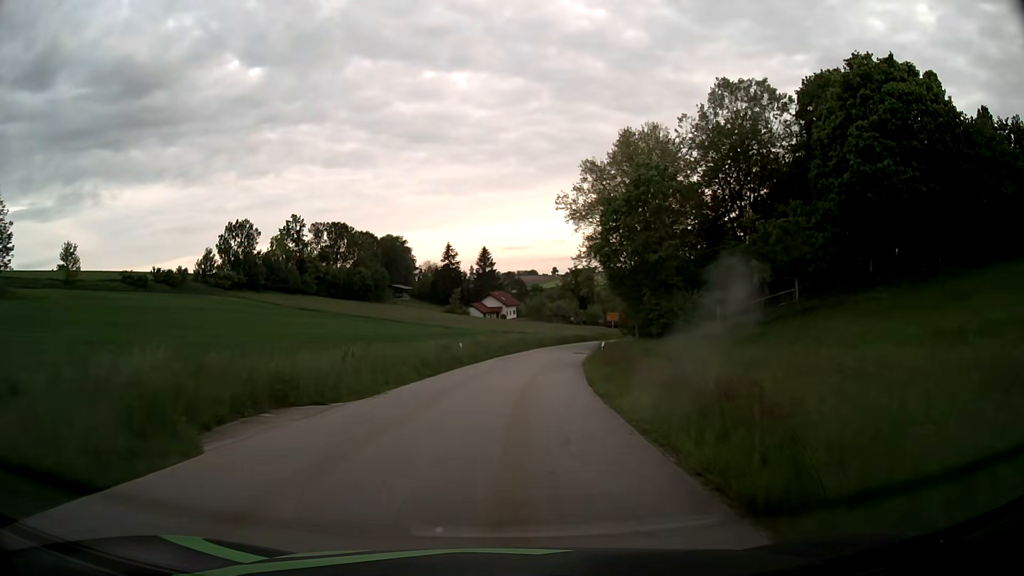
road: tertiary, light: Day
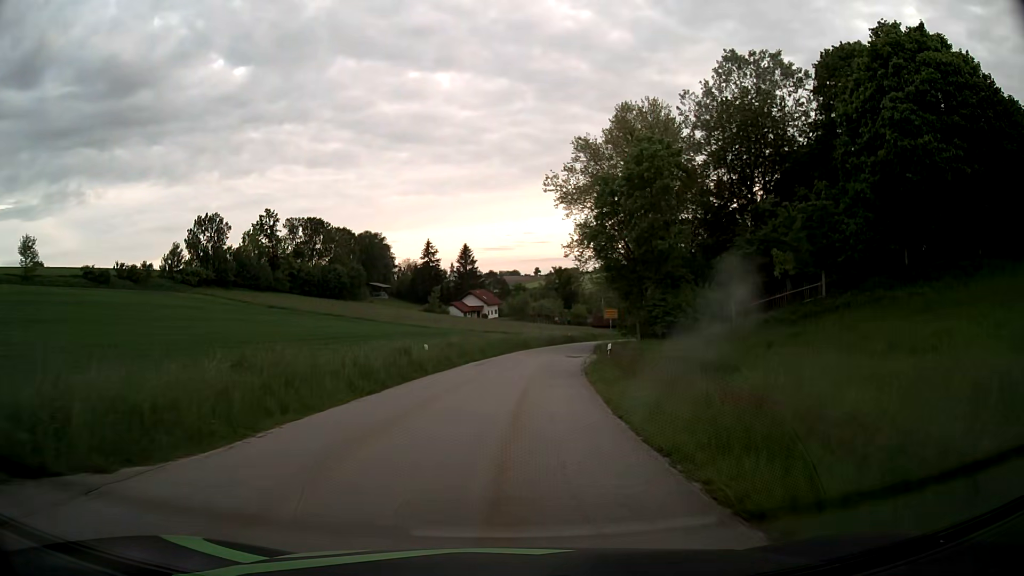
(+0.1, +7.7) m; +2°
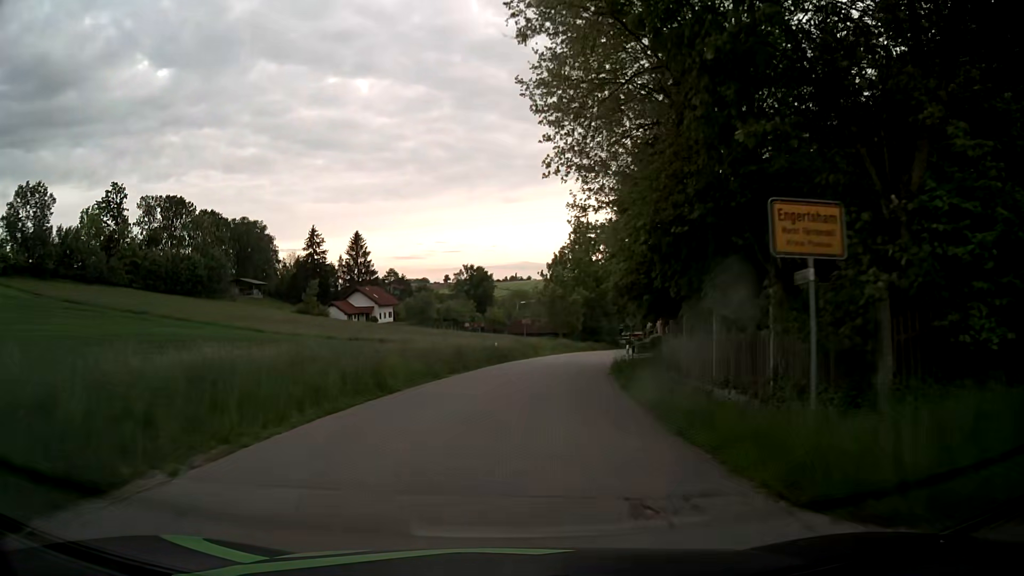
(+2.3, +38.1) m; +8°
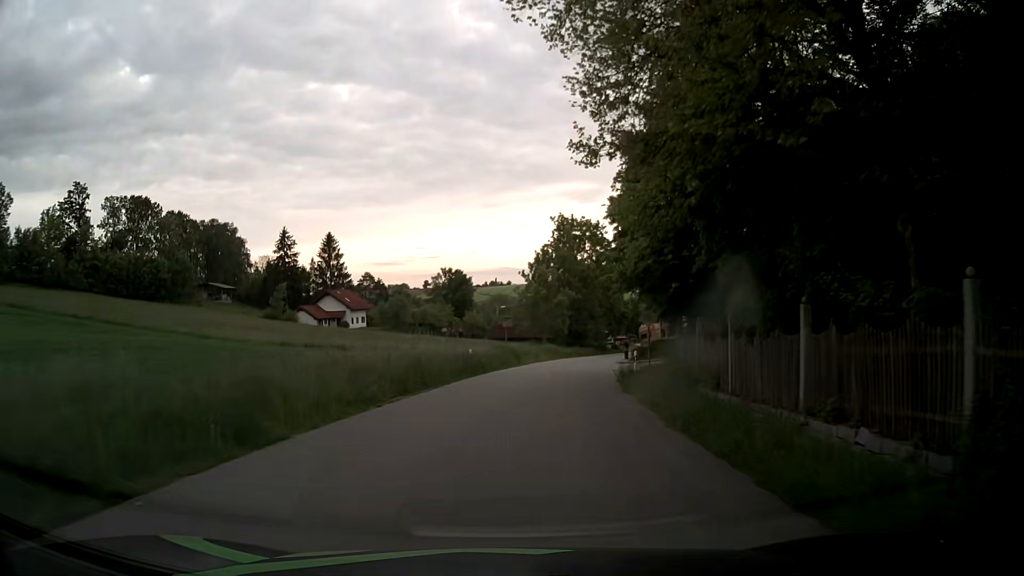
(+0.1, +7.6) m; +1°
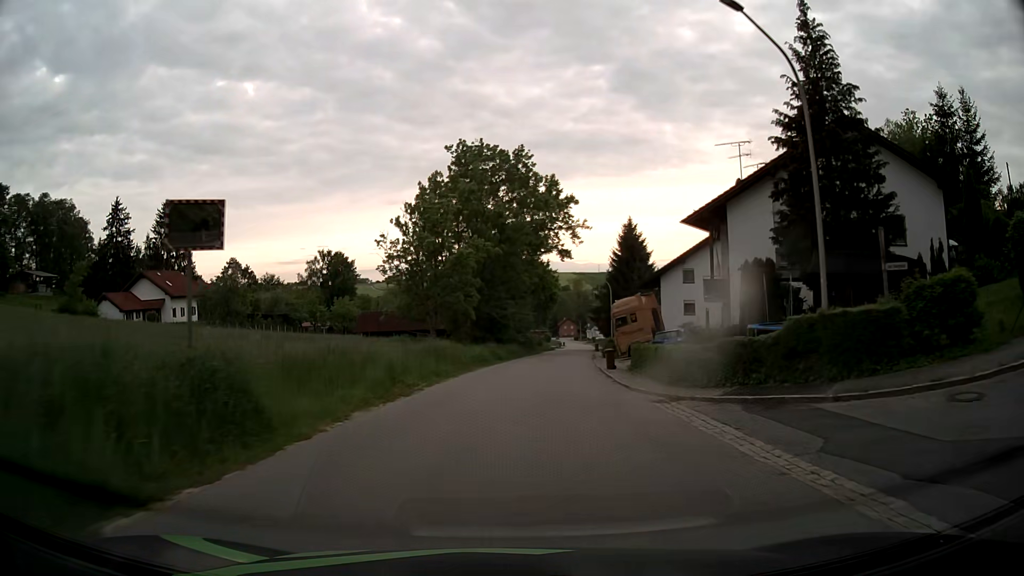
(+3.1, +37.9) m; +9°
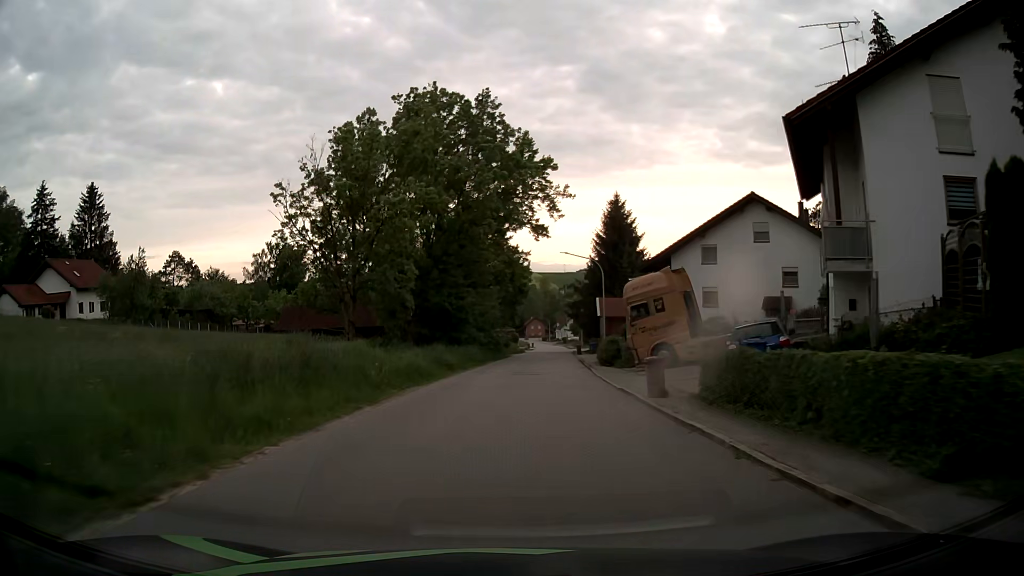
(+0.3, +15.3) m; +3°
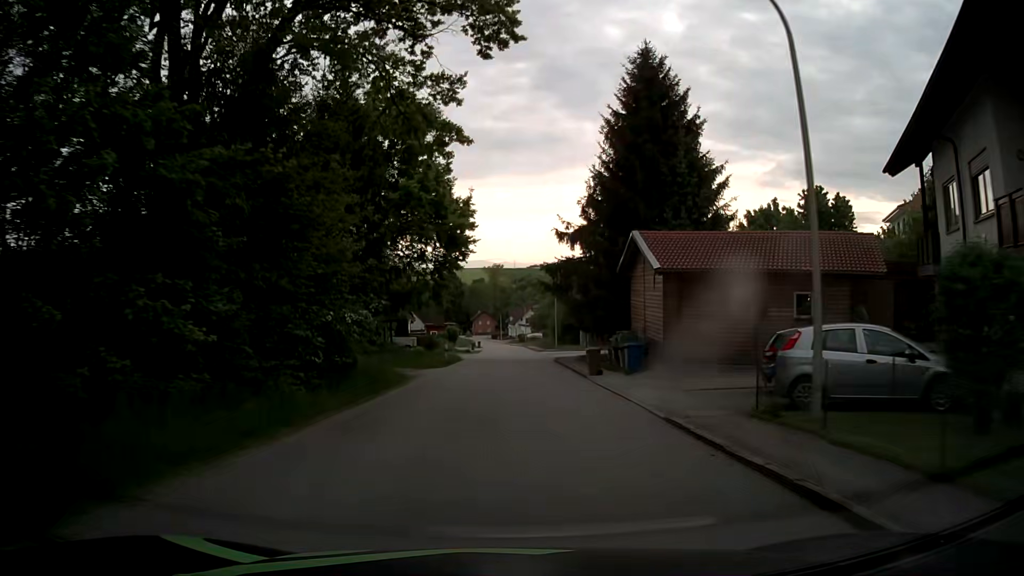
(+1.8, +38.1) m; +5°
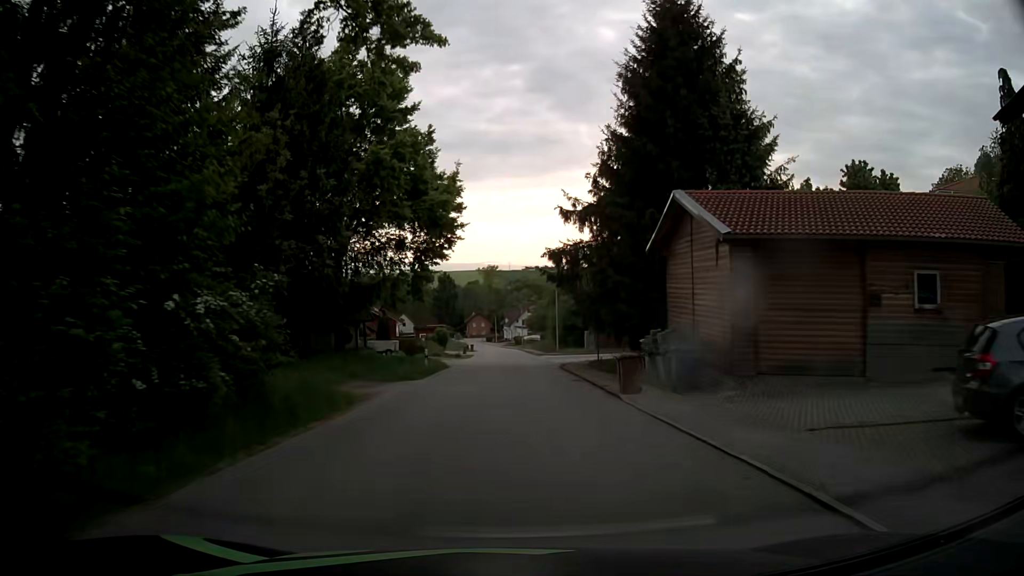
(0.0, +7.2) m; 0°
